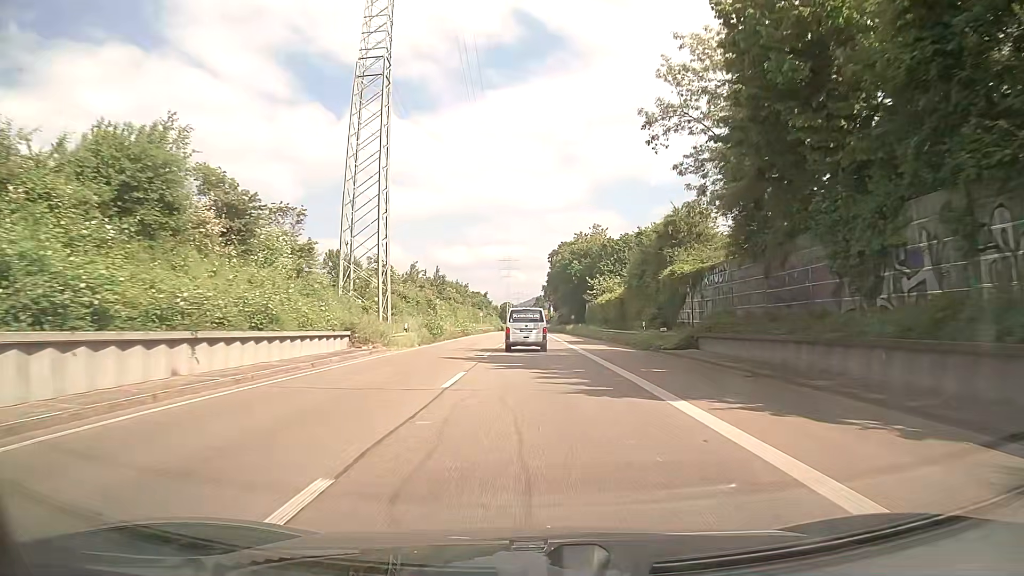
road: trunk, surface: asphalt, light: Day
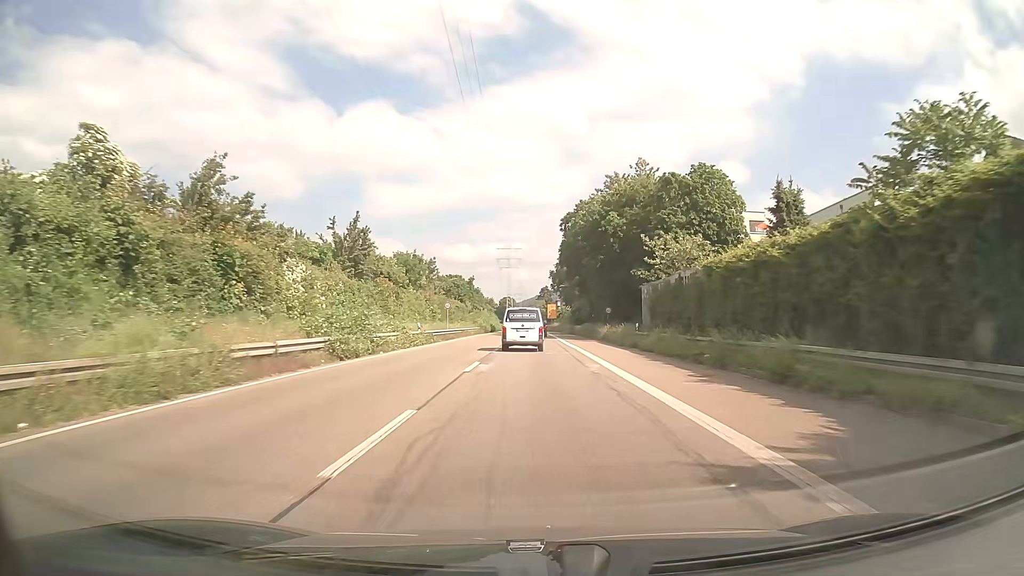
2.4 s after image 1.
(-0.3, +44.0) m; 0°
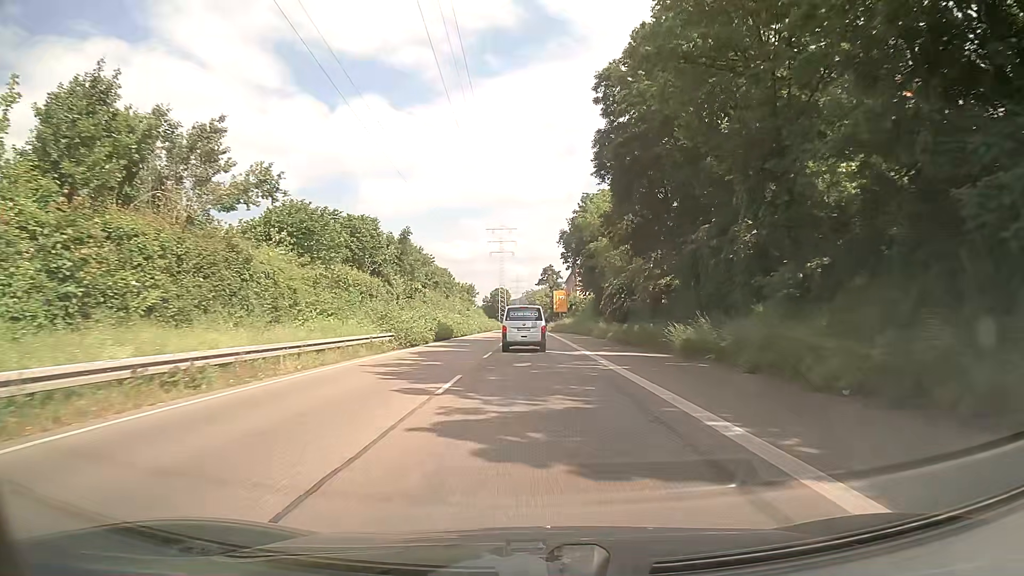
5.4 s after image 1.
(0.0, +53.6) m; 0°
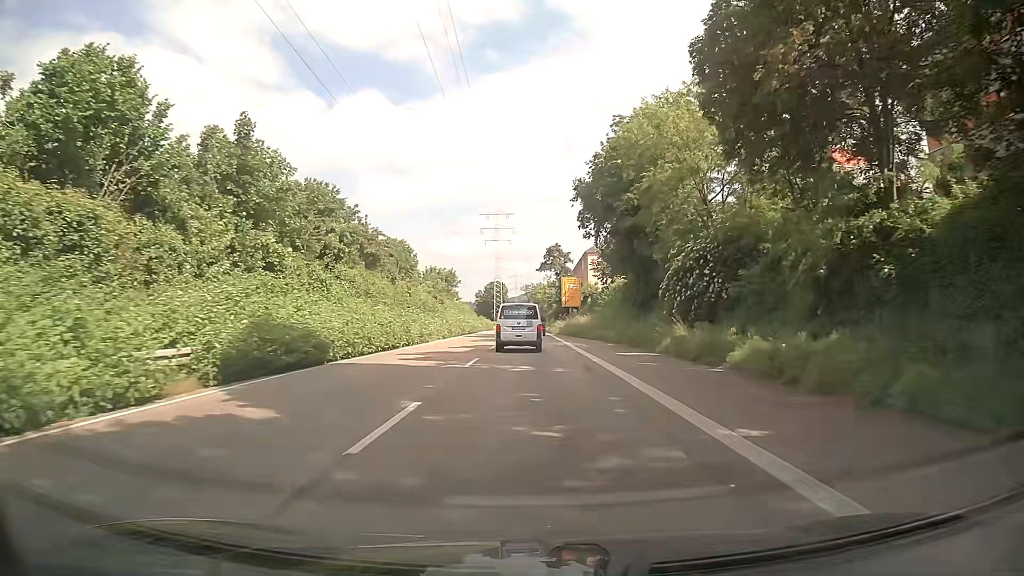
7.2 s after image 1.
(0.0, +29.5) m; 0°
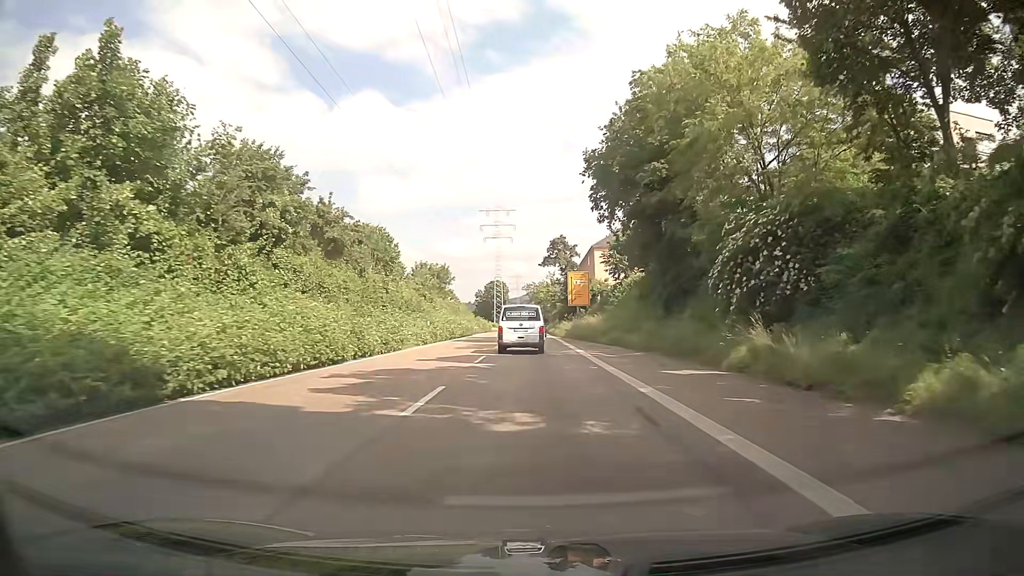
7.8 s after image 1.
(0.0, +9.3) m; -1°
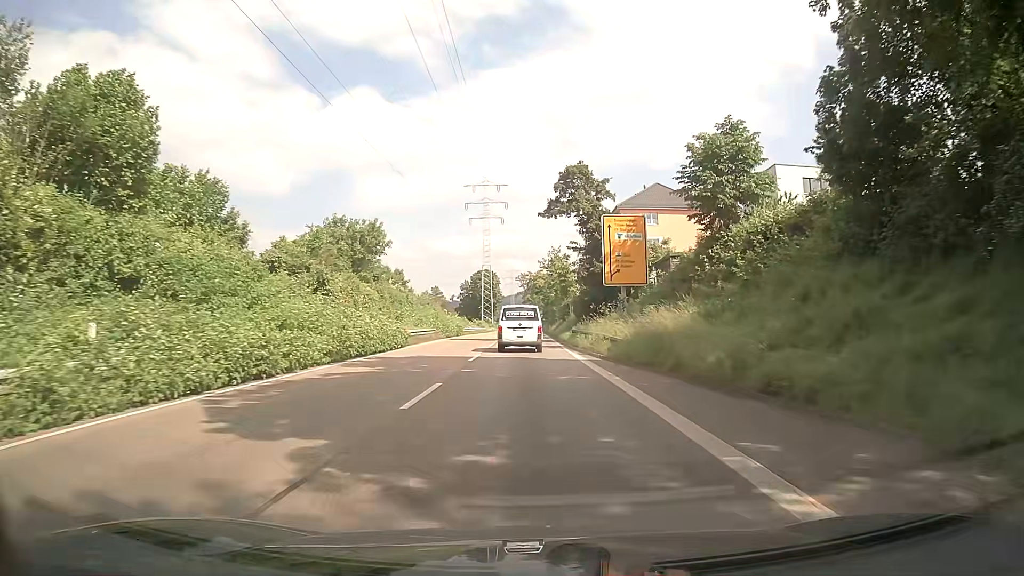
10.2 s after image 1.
(+0.5, +35.2) m; +1°
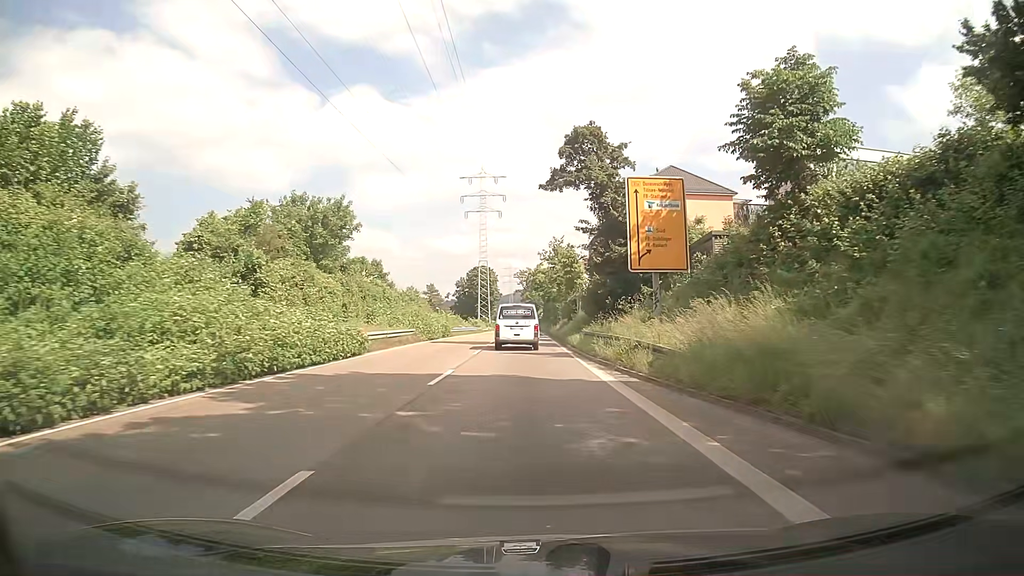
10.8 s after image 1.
(0.0, +8.5) m; 0°
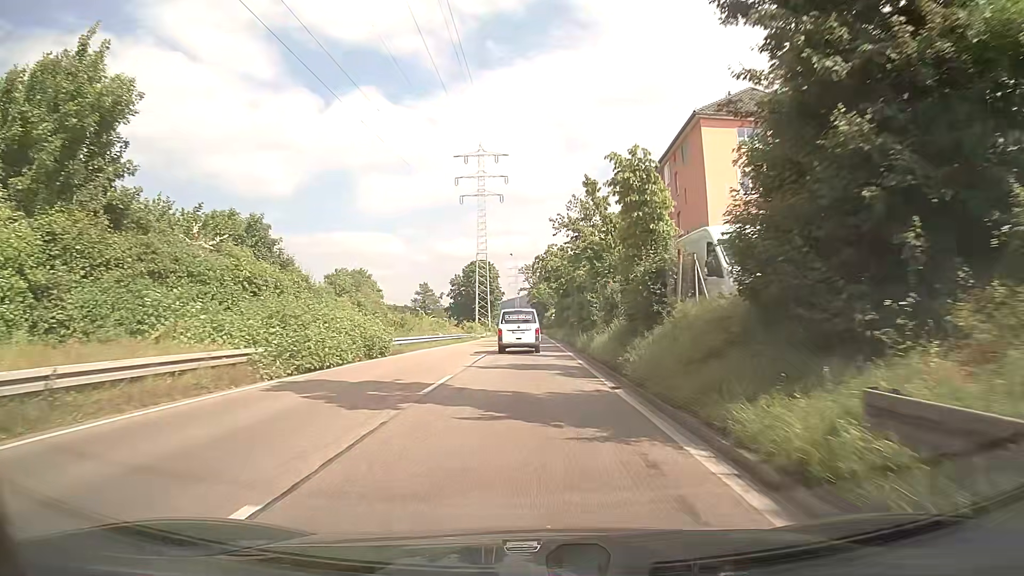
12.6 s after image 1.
(-0.2, +25.0) m; -1°
(0, +10) (0, +20) (0, +30) (0, +40) (0, +50) (0, +60) (0, +70) (0, +80) (0, +90) (0, +100) m
